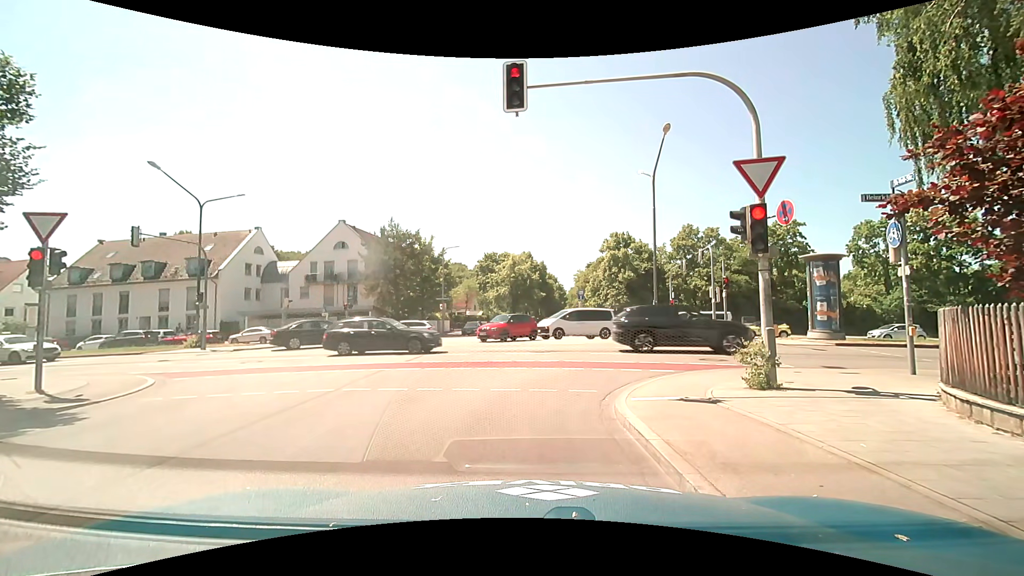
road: tertiary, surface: asphalt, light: Day
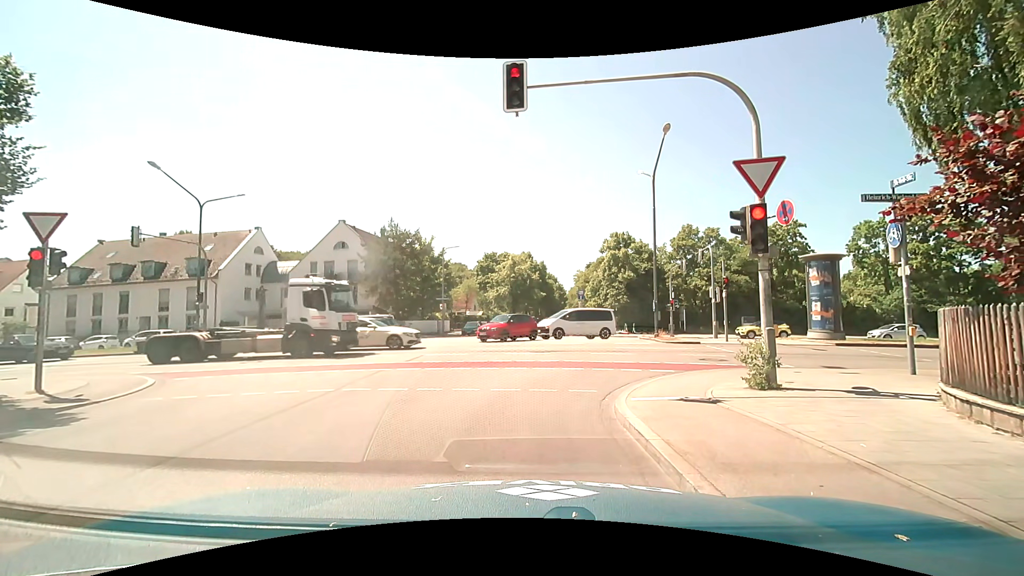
(0.0, 0.0) m; 0°
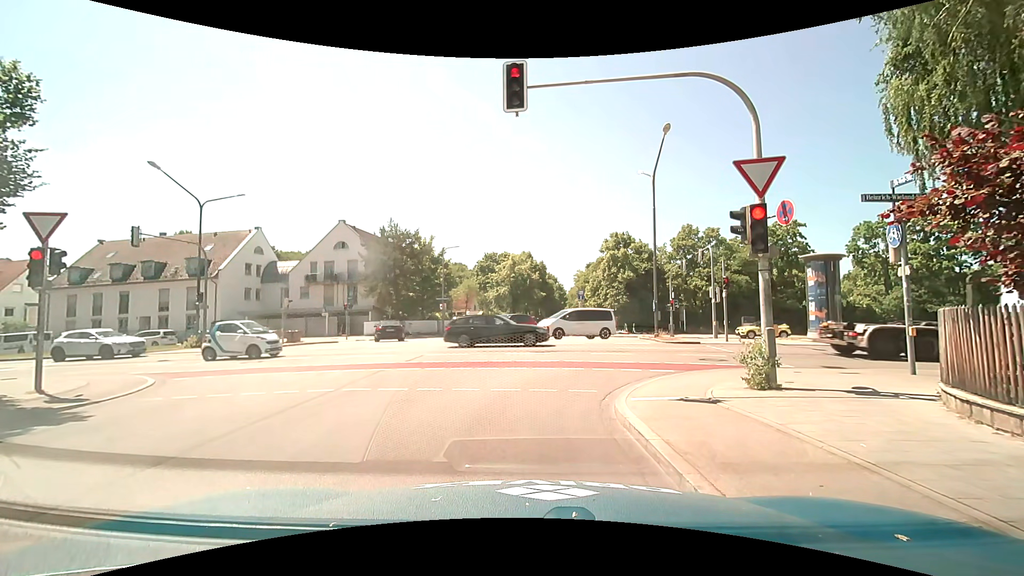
(0.0, 0.0) m; 0°
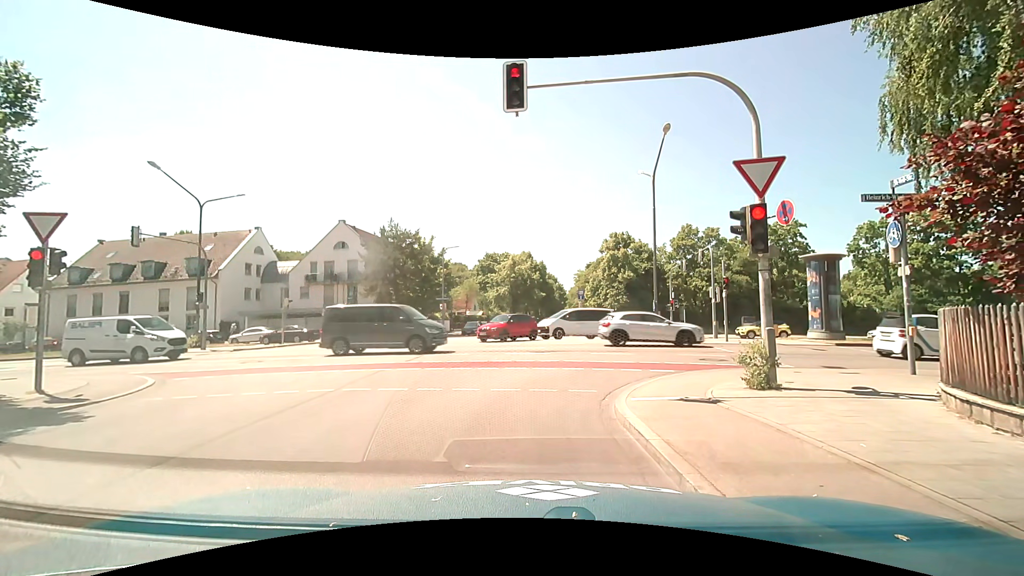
(0.0, 0.0) m; 0°
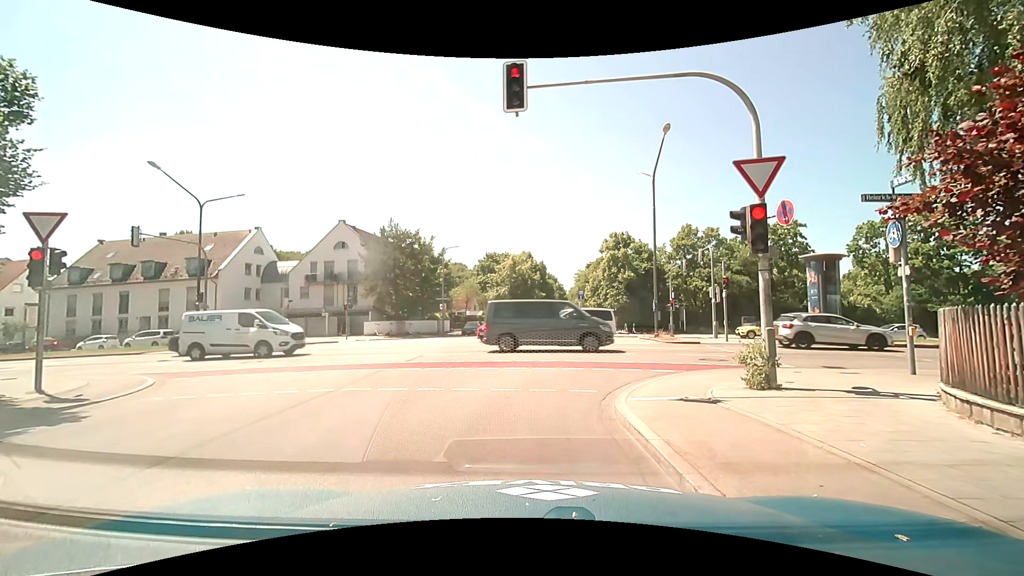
(0.0, 0.0) m; 0°
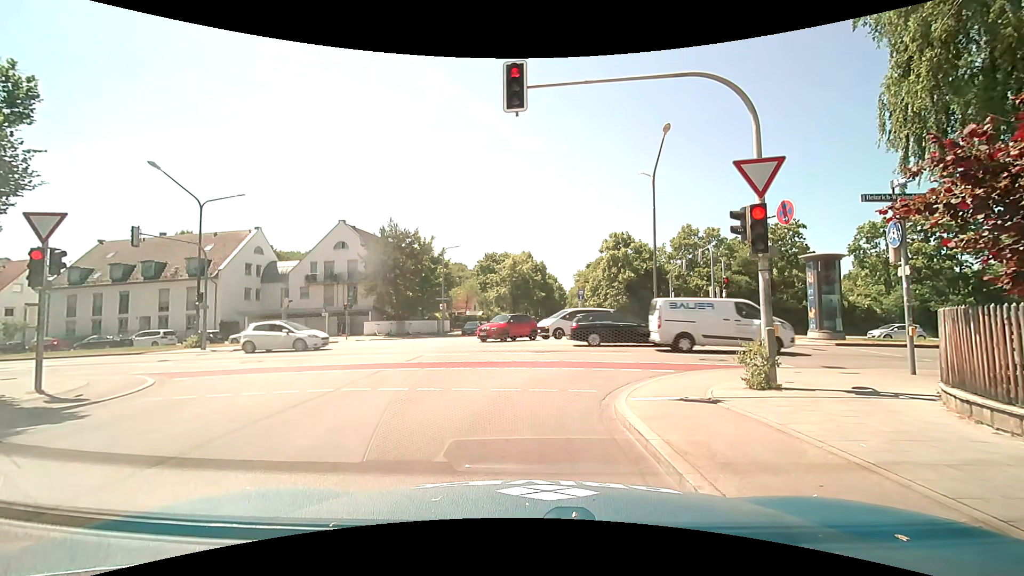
(0.0, 0.0) m; 0°
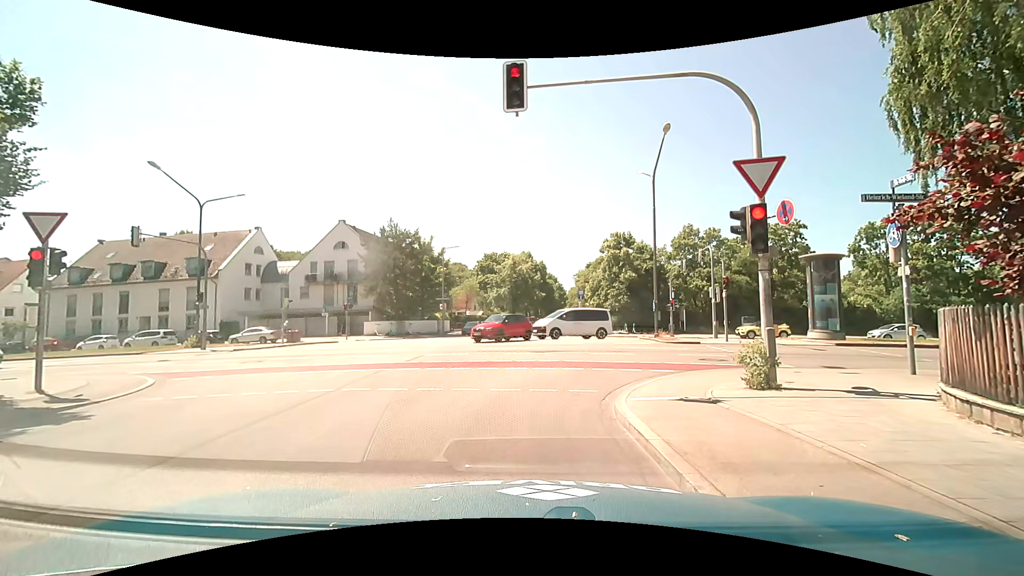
(0.0, 0.0) m; 0°
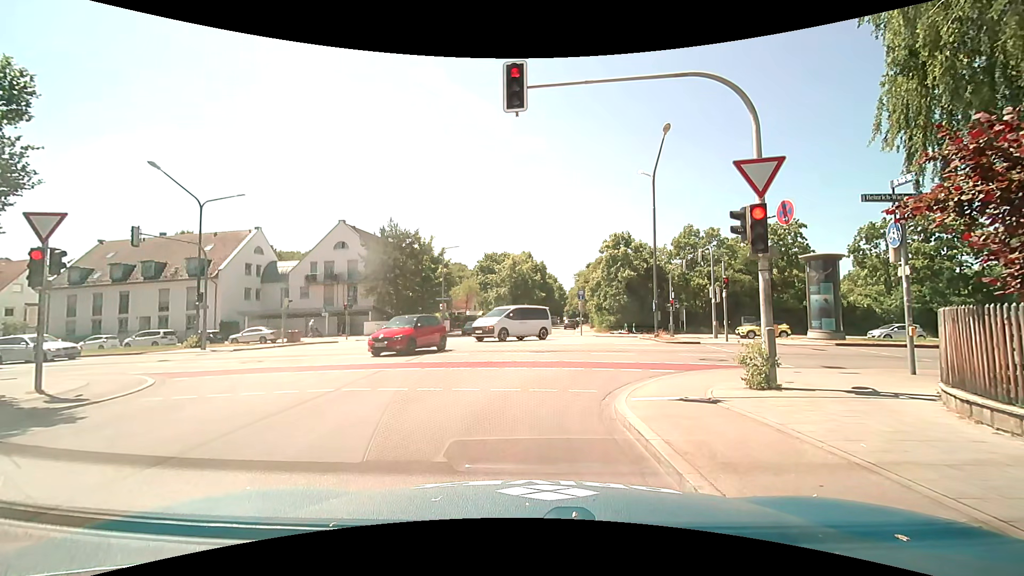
(0.0, 0.0) m; 0°
(0, +10) (-1, +20) (-1, +30) (0, +40) (0, +50) (+1, +60) (+8, +66) (+18, +65) (+28, +64) (+38, +64) m
